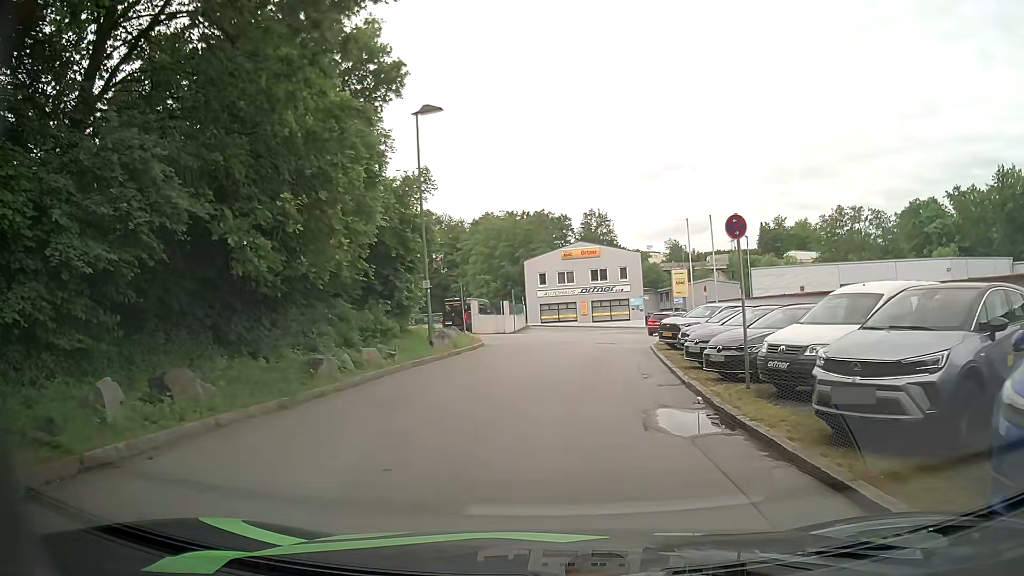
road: residential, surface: asphalt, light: Day
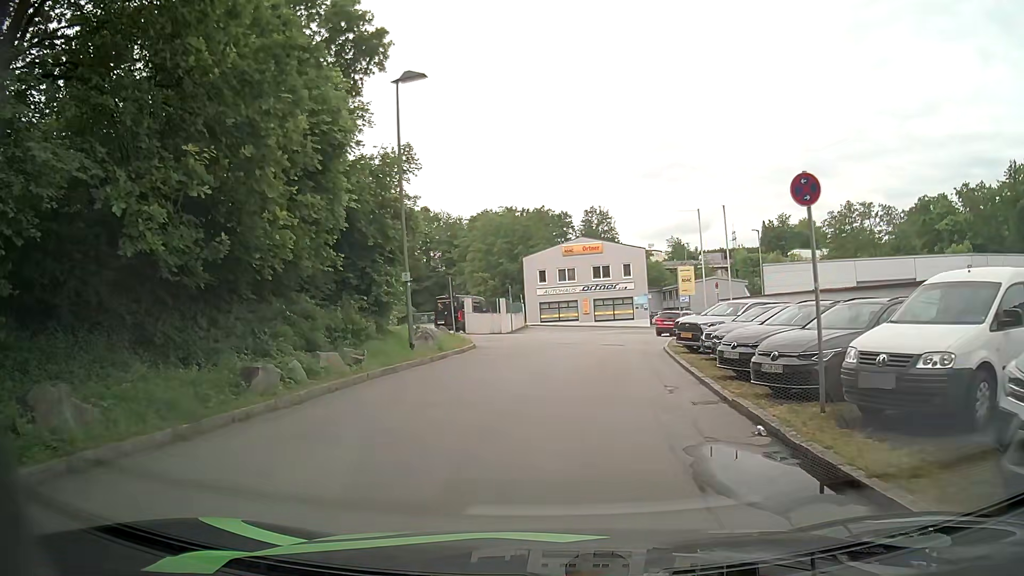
(-0.1, +3.2) m; -2°
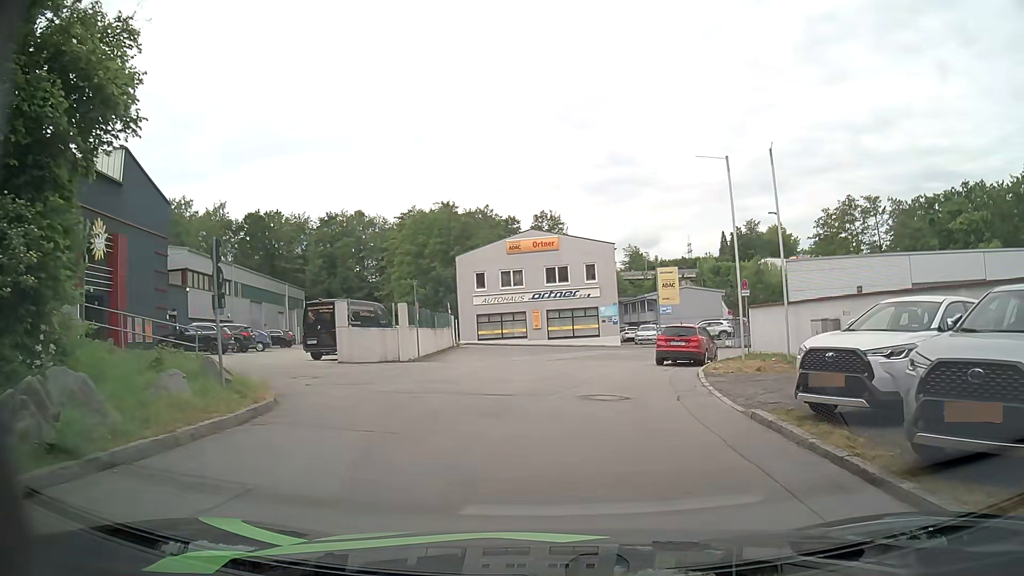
(+0.7, +15.5) m; +6°
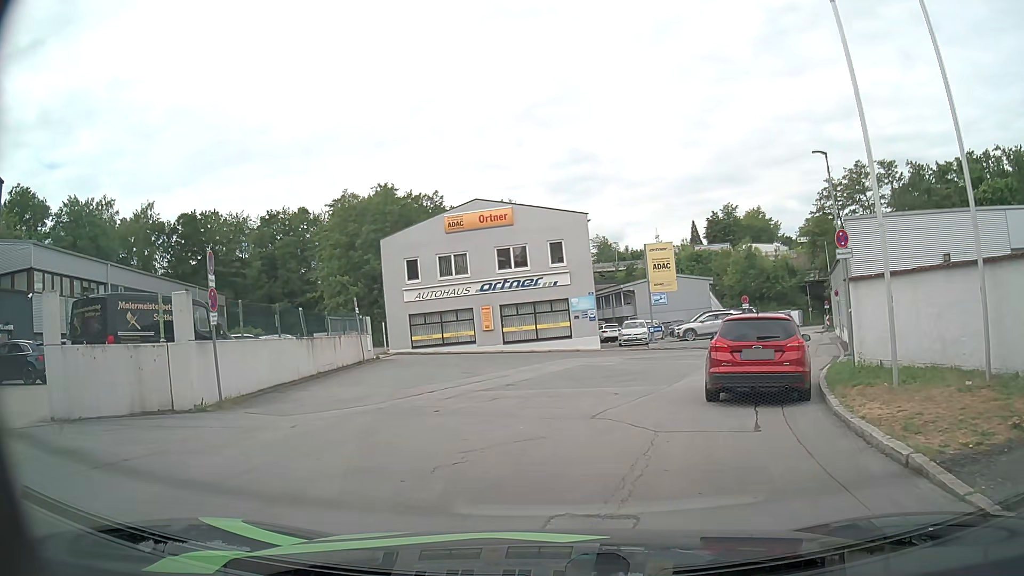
(+0.3, +12.7) m; +4°
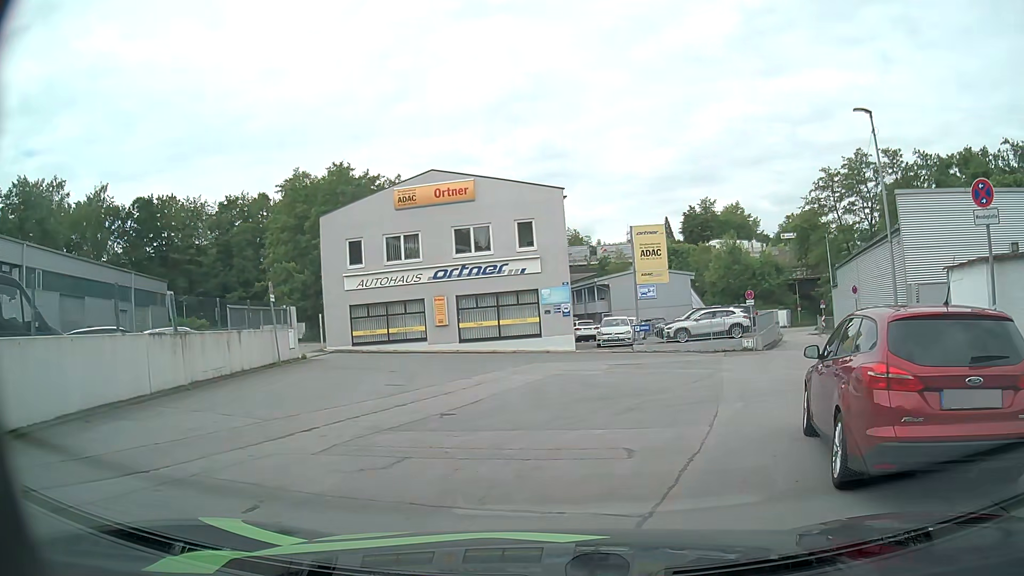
(-0.3, +6.3) m; +1°
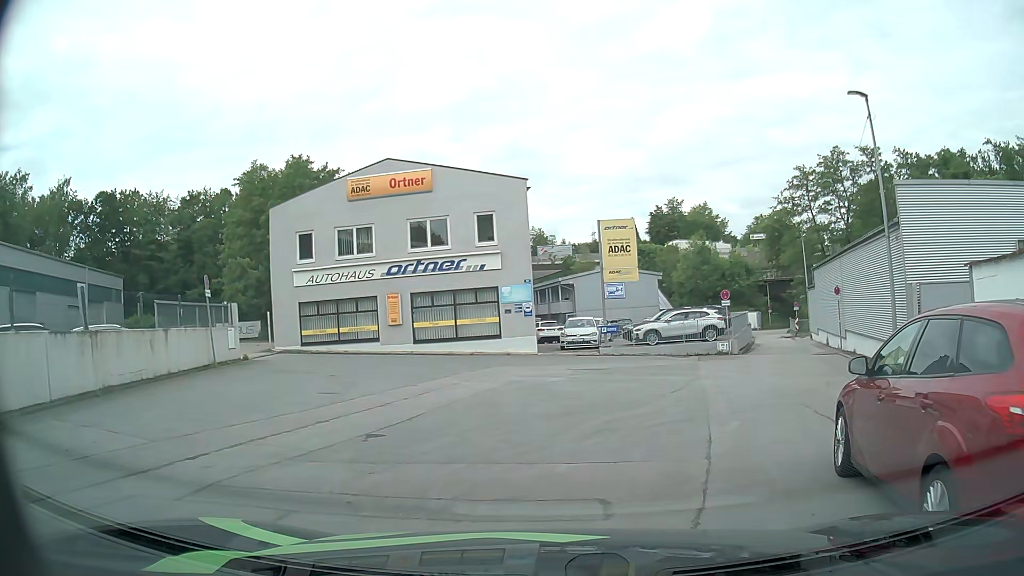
(0.0, +2.1) m; +2°
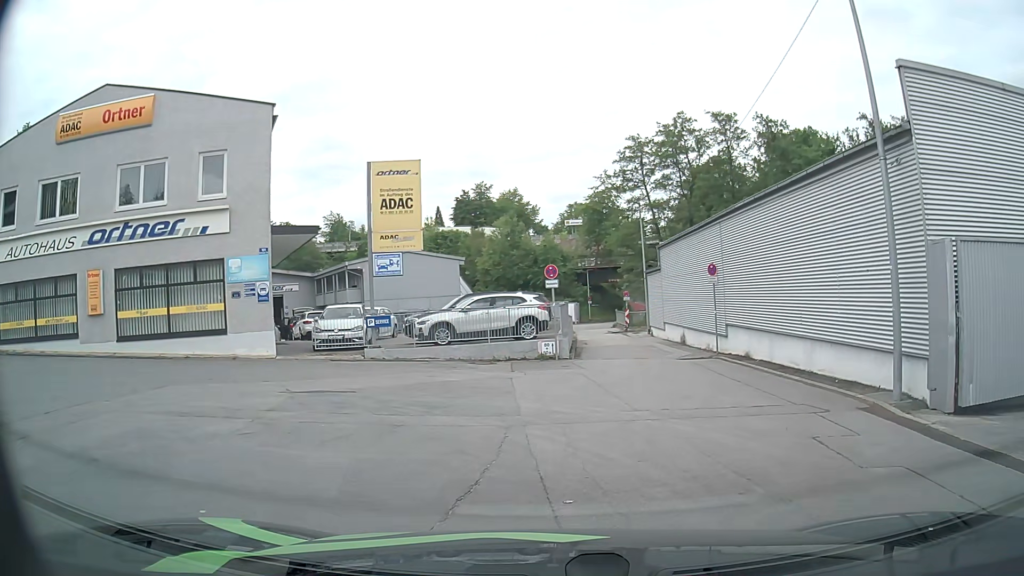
(+1.4, +9.4) m; +17°
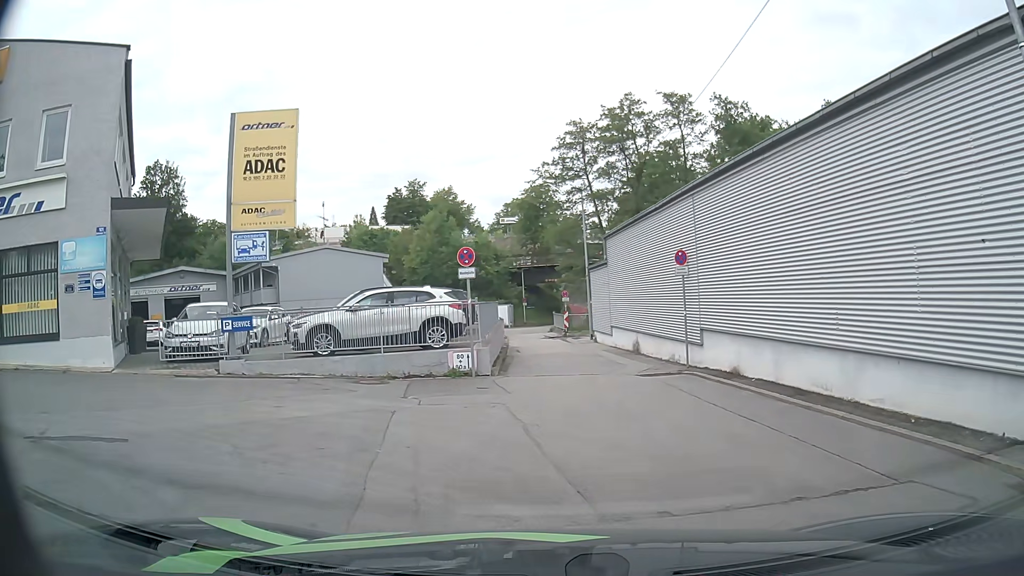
(+0.3, +5.4) m; +5°
